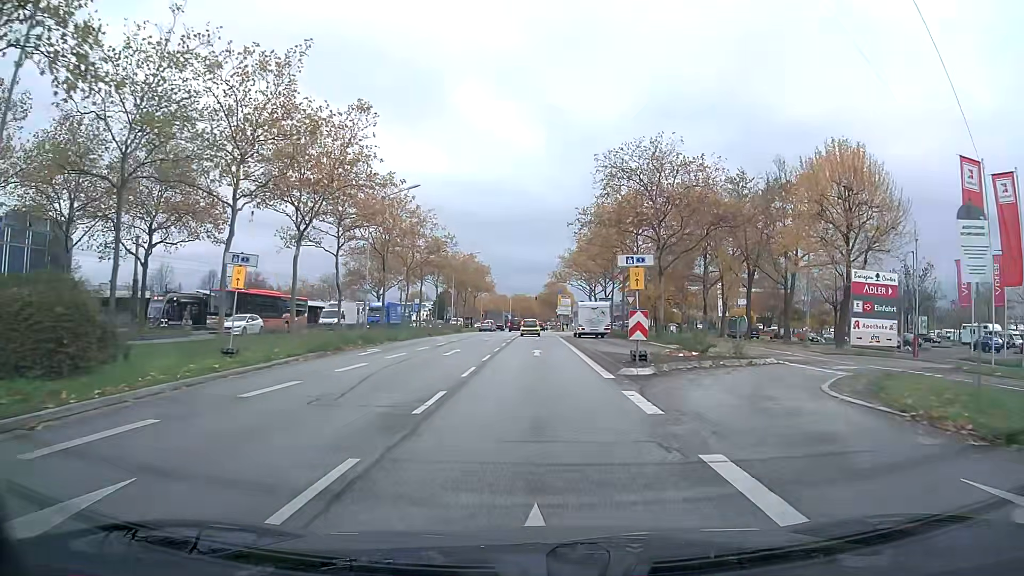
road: primary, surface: asphalt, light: Day
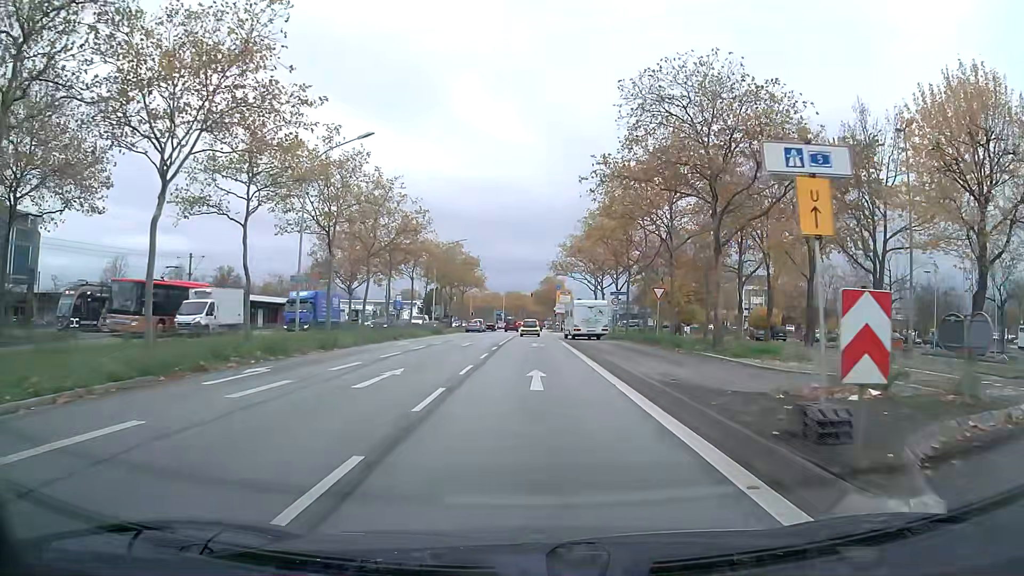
(0.0, +12.3) m; 0°
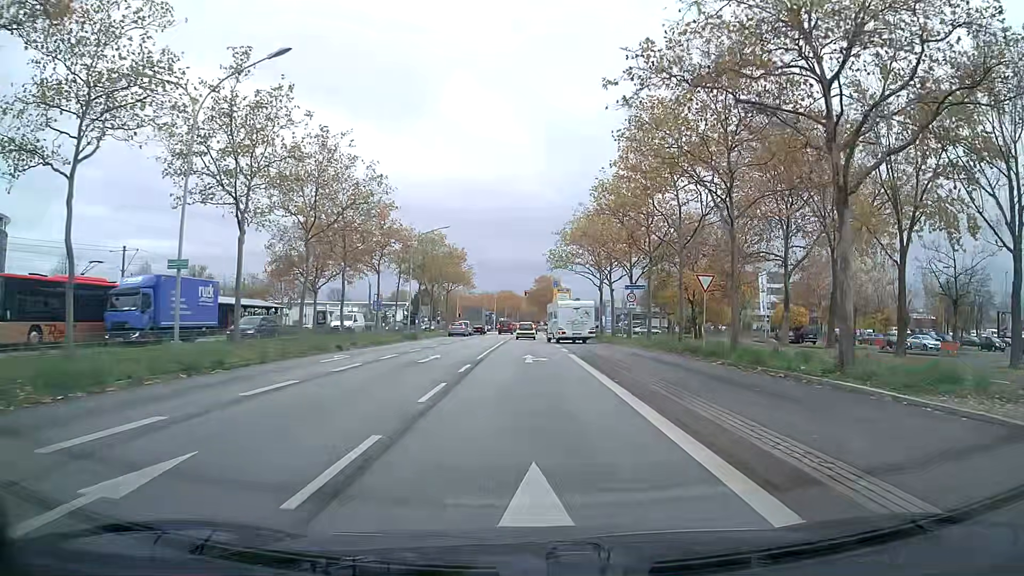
(+0.1, +11.0) m; +1°
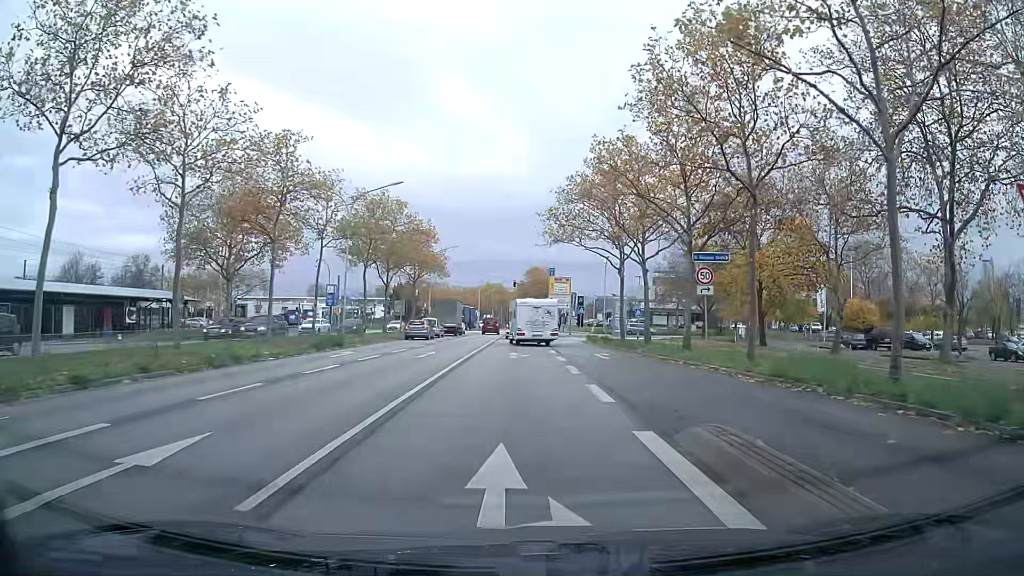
(+0.1, +18.8) m; +1°
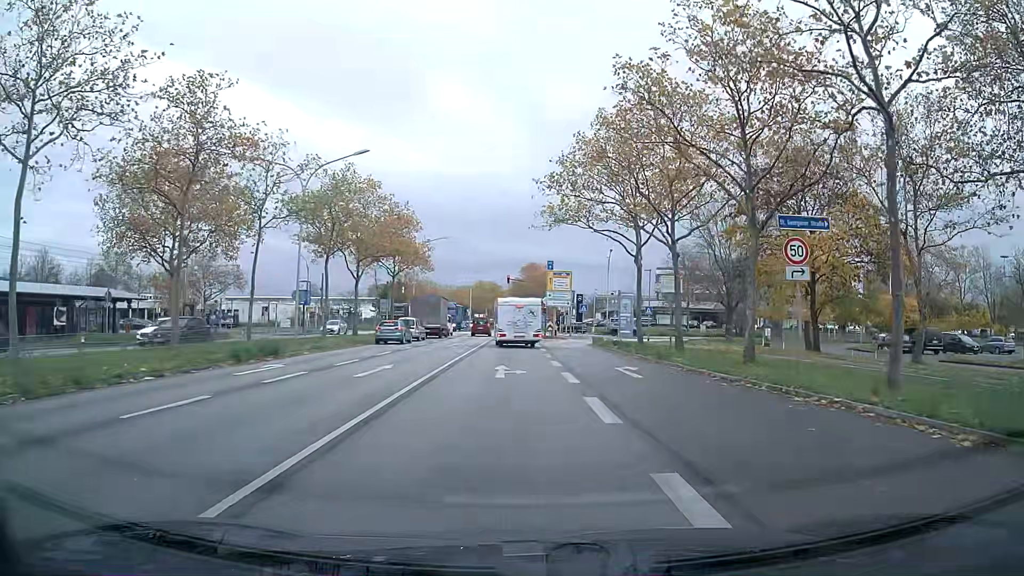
(0.0, +8.1) m; 0°
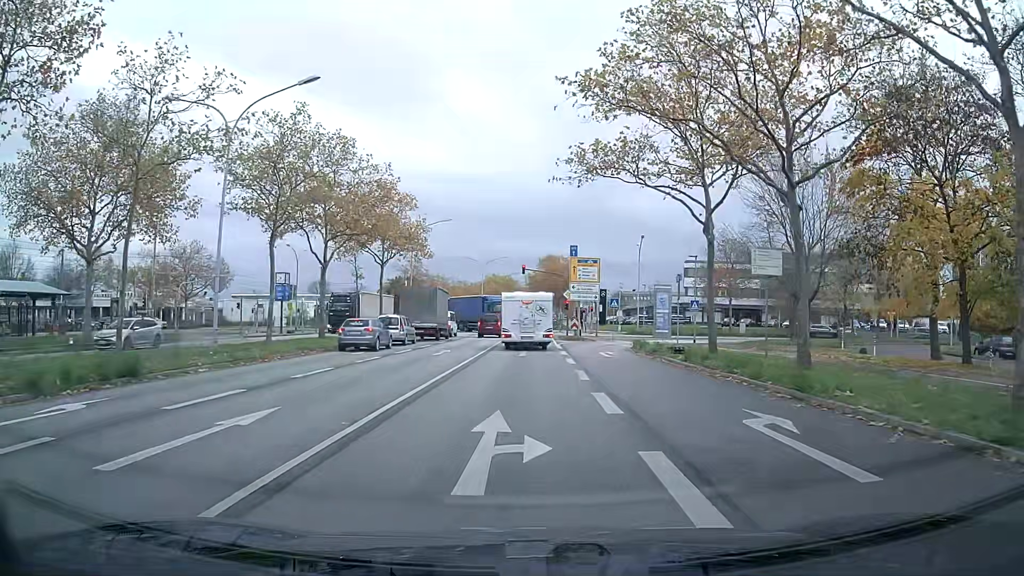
(-0.3, +10.9) m; -3°
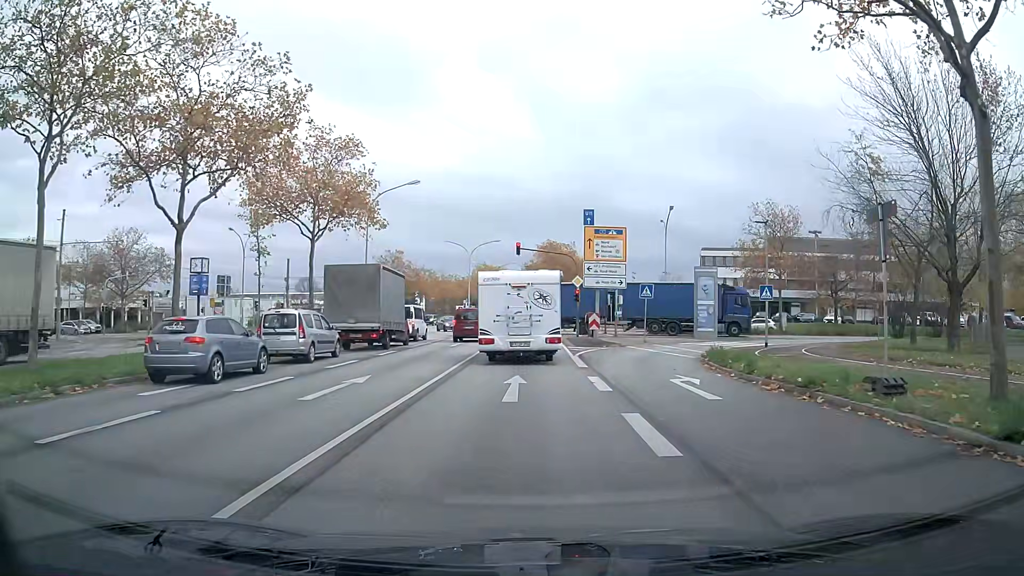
(+0.1, +15.3) m; +1°
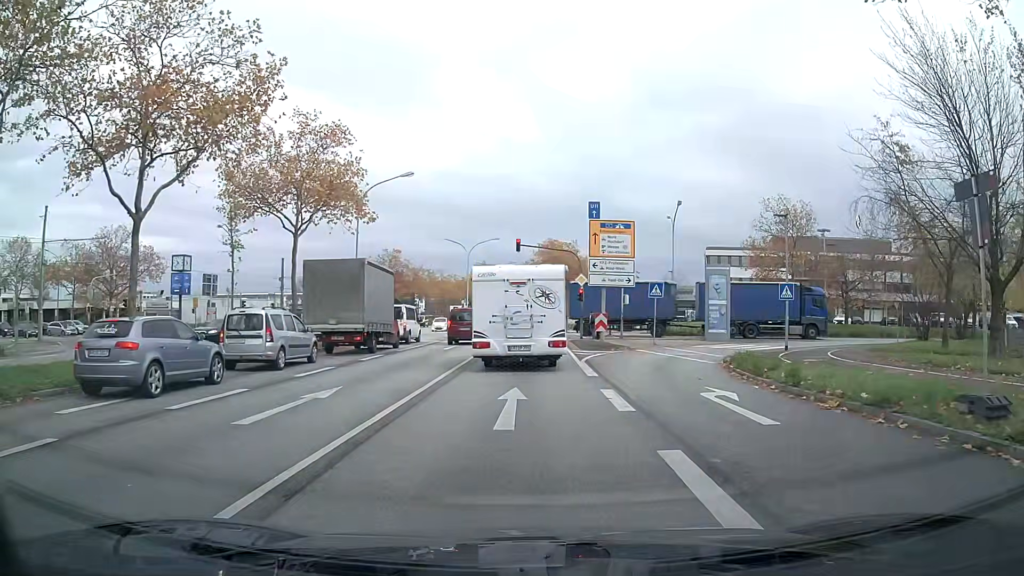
(0.0, +2.6) m; 0°
